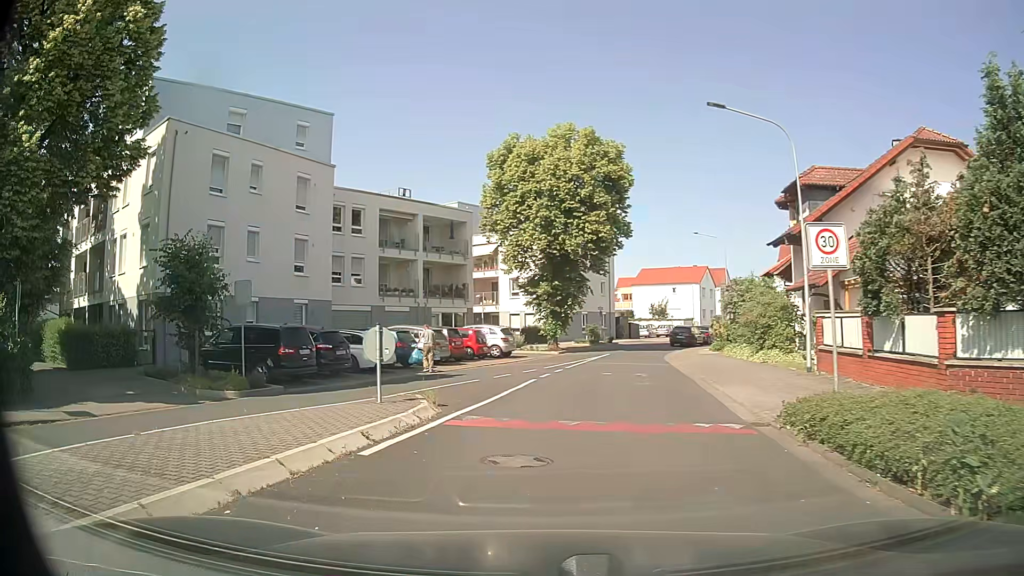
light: Day
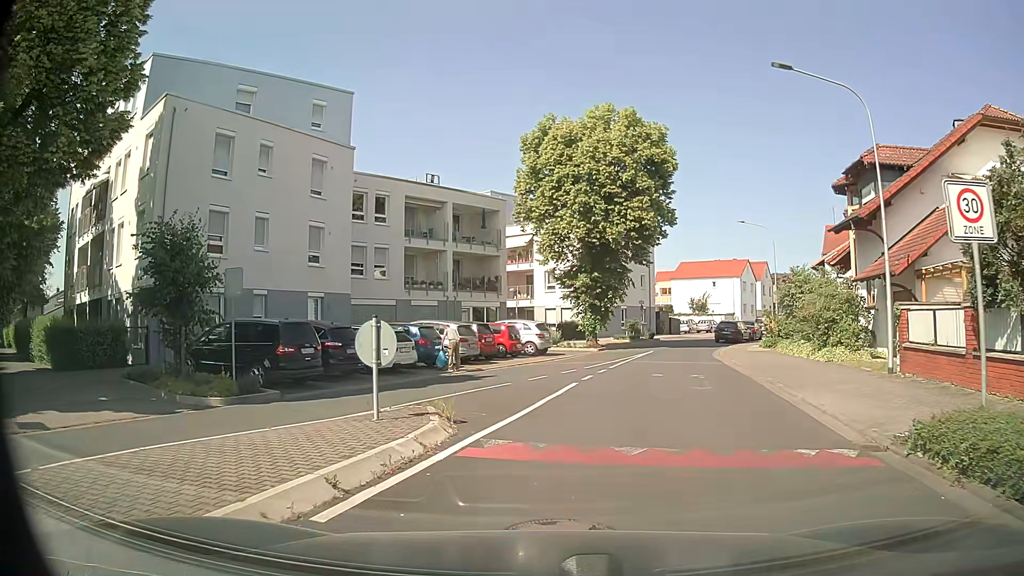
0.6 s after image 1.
(-0.1, +2.8) m; -3°
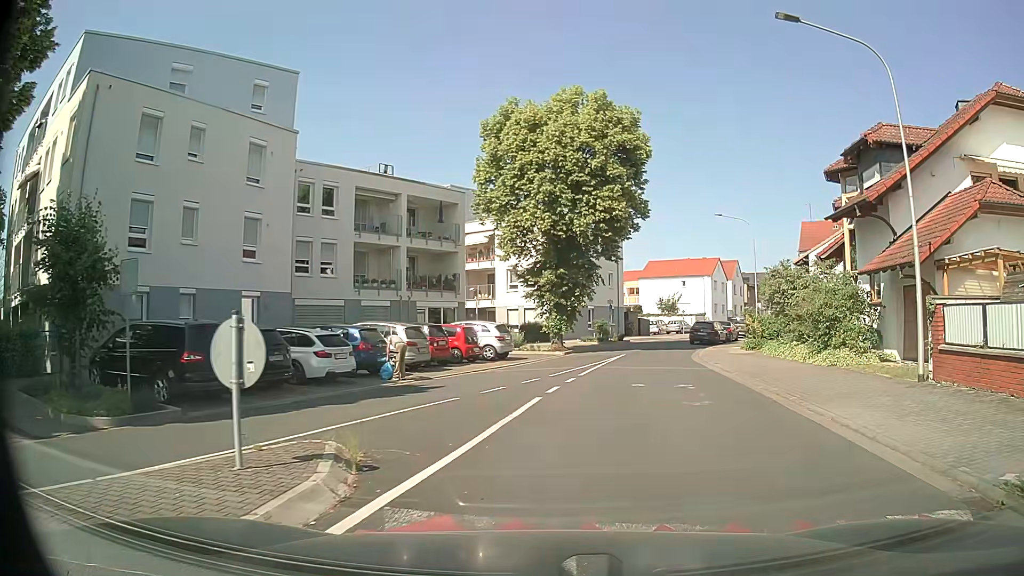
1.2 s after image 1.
(+0.1, +3.1) m; +2°
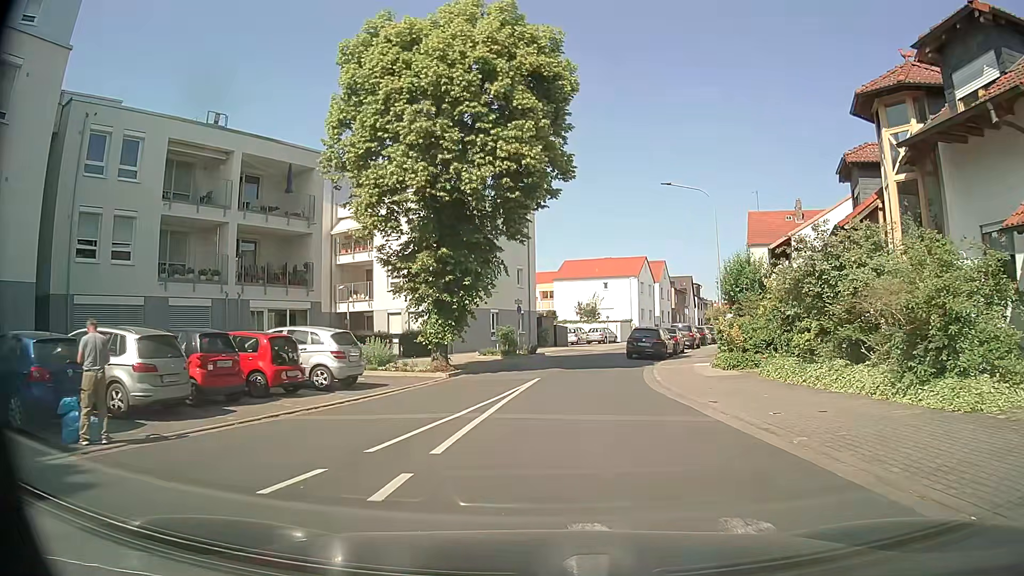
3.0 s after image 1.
(+1.1, +11.0) m; +9°
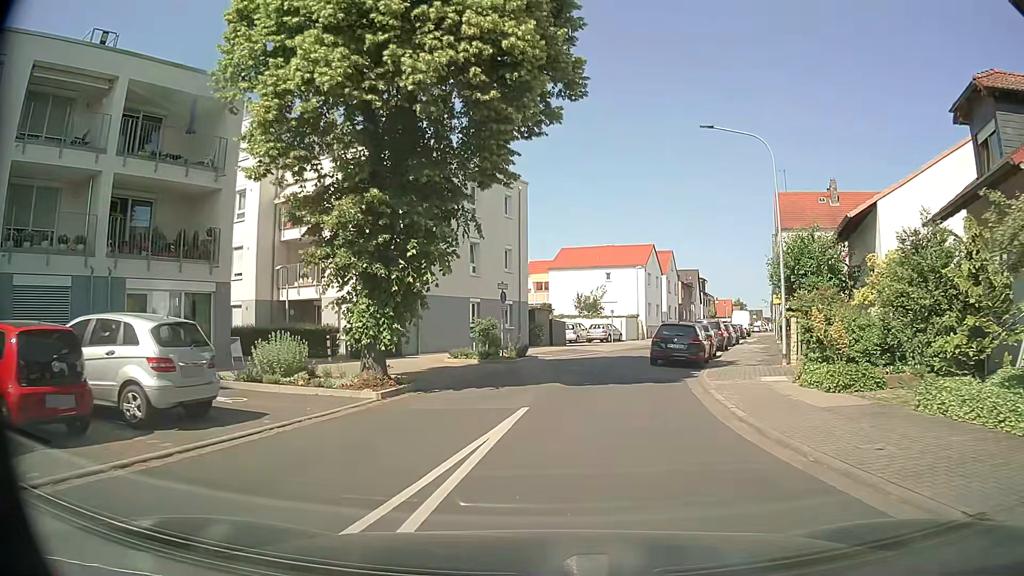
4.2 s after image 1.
(-0.1, +8.6) m; 0°
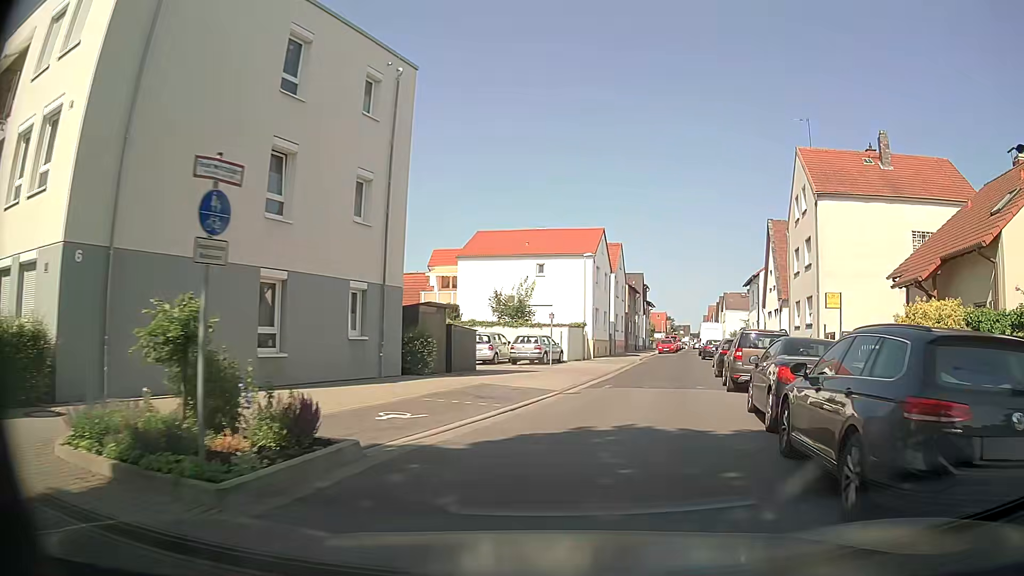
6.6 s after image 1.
(+0.4, +18.2) m; +6°
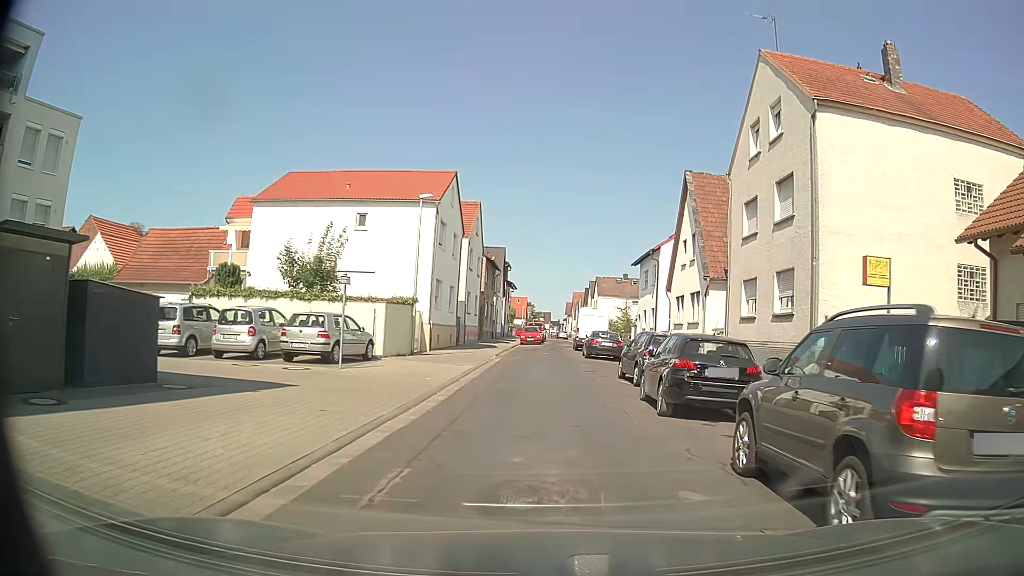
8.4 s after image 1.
(+1.7, +13.3) m; +14°
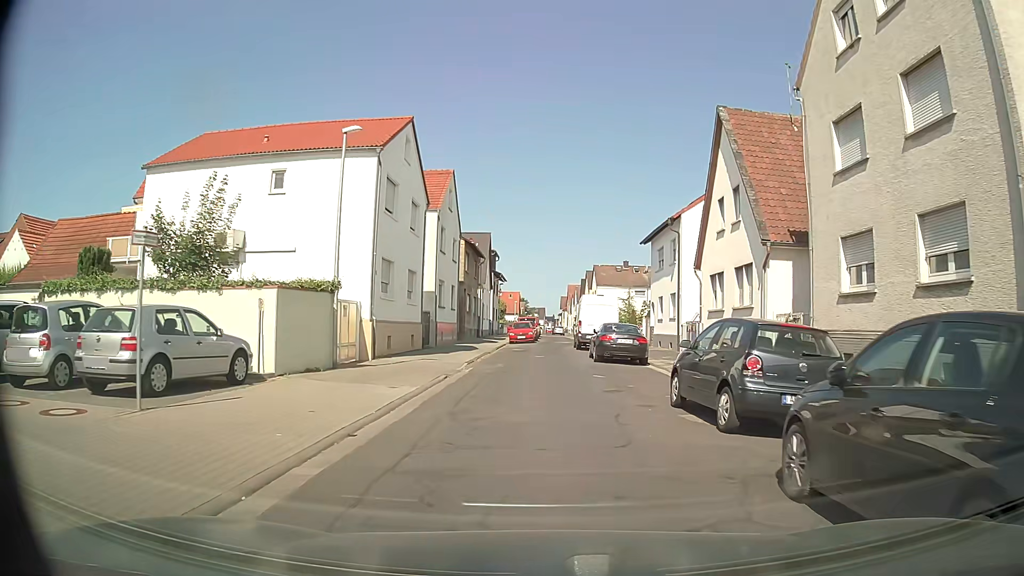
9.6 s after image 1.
(0.0, +9.2) m; -1°
(0, +10) (0, +20) (0, +30) (+1, +40) (+3, +50) (+3, +60) (+4, +70) (+4, +80) (+4, +90) (+4, +100) m
